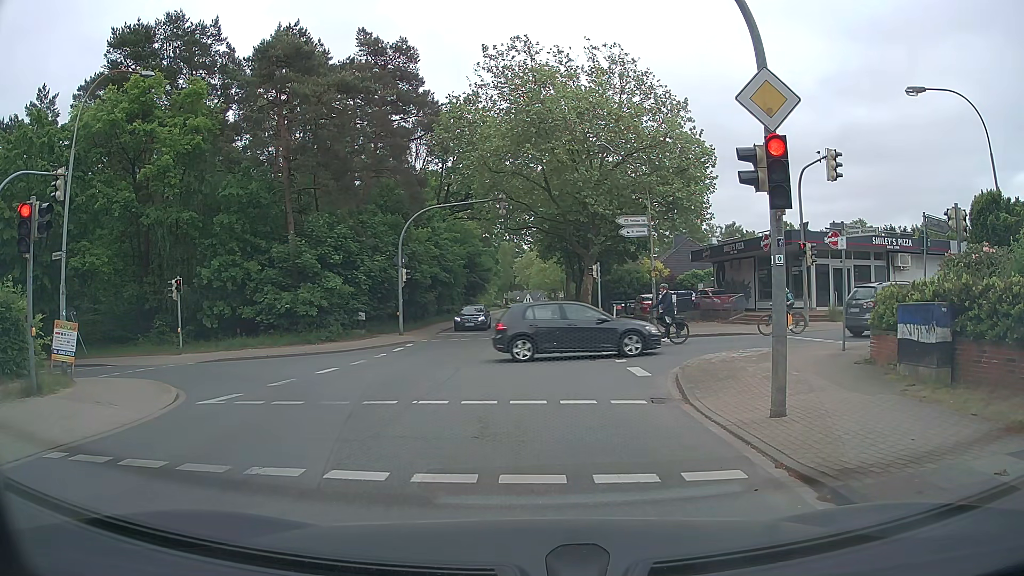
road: tertiary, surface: asphalt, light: Day
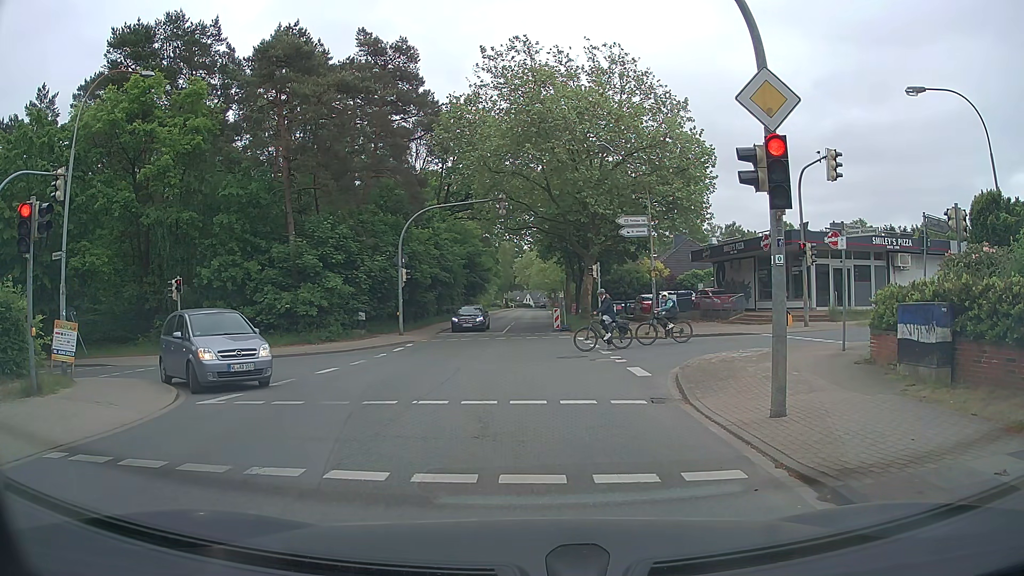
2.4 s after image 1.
(0.0, 0.0) m; 0°
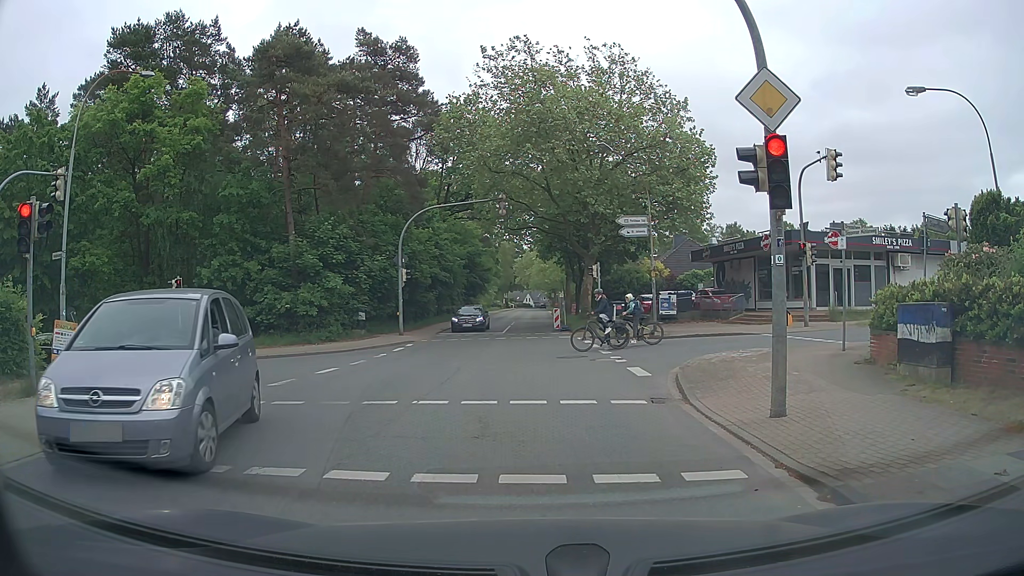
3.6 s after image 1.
(0.0, 0.0) m; 0°
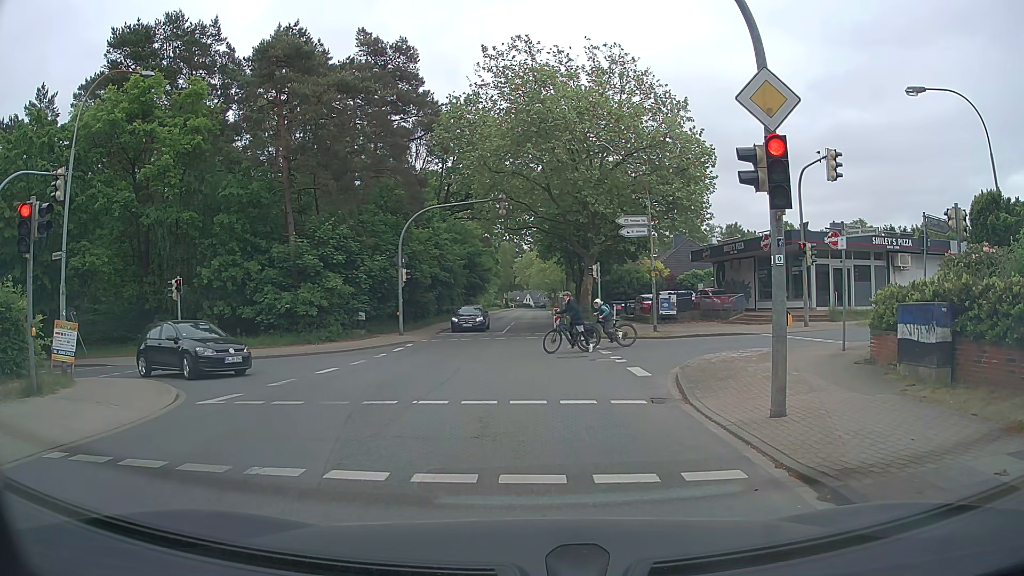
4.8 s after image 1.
(0.0, 0.0) m; 0°
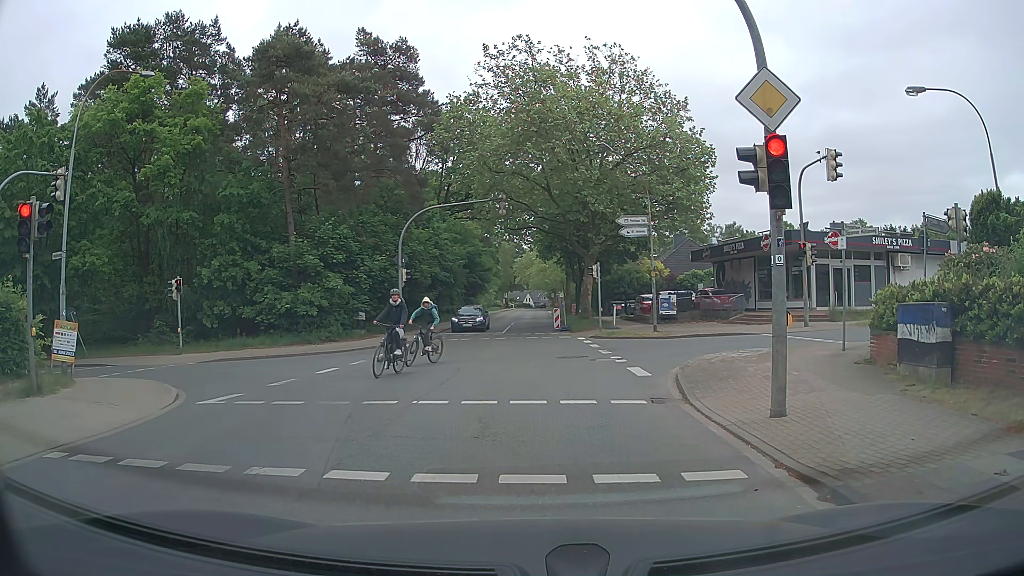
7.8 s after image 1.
(0.0, 0.0) m; 0°
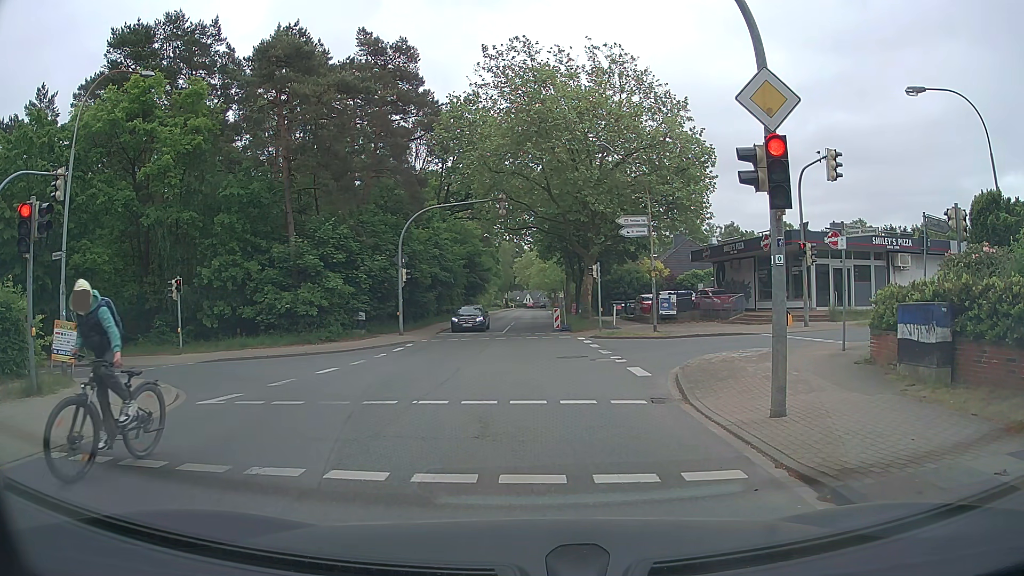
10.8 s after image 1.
(0.0, 0.0) m; 0°
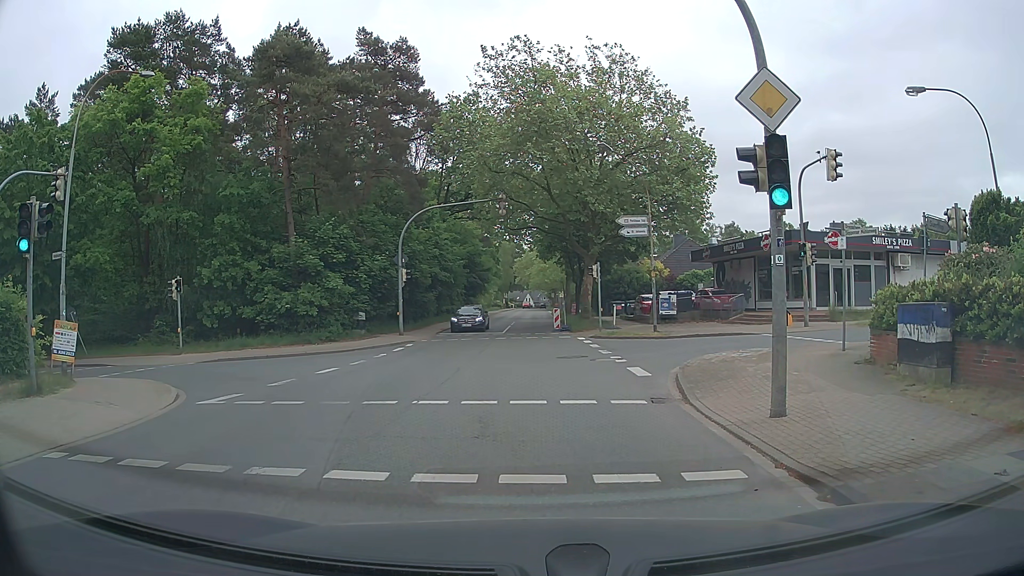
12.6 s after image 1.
(0.0, 0.0) m; 0°
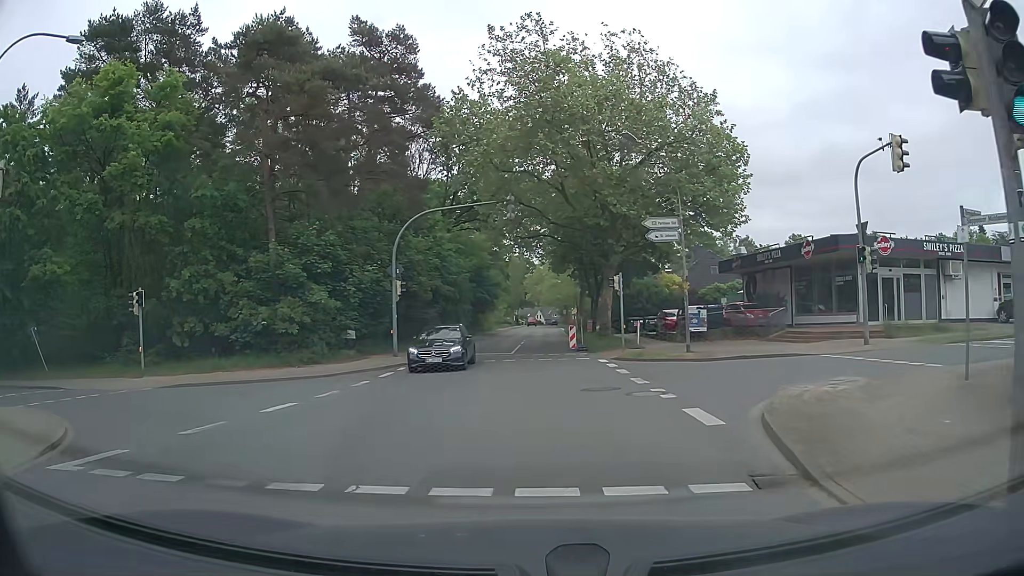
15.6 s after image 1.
(-0.1, +4.5) m; -1°
(+1, +10) (+9, +16) (+18, +17) (+28, +18) (+38, +19) (+48, +21) (+58, +22) (+68, +22) (+78, +23) (+88, +24) m
